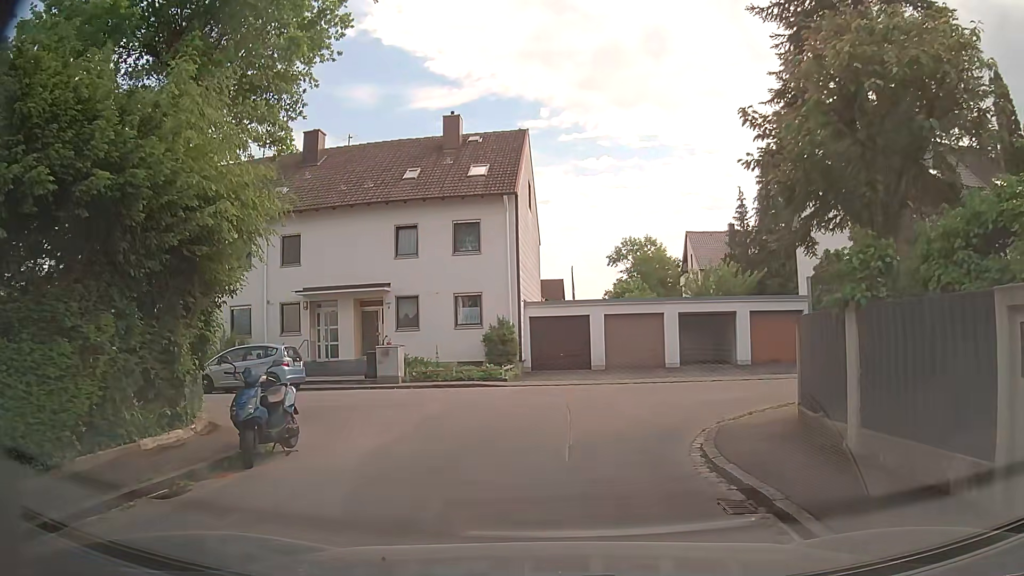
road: residential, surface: asphalt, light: Day
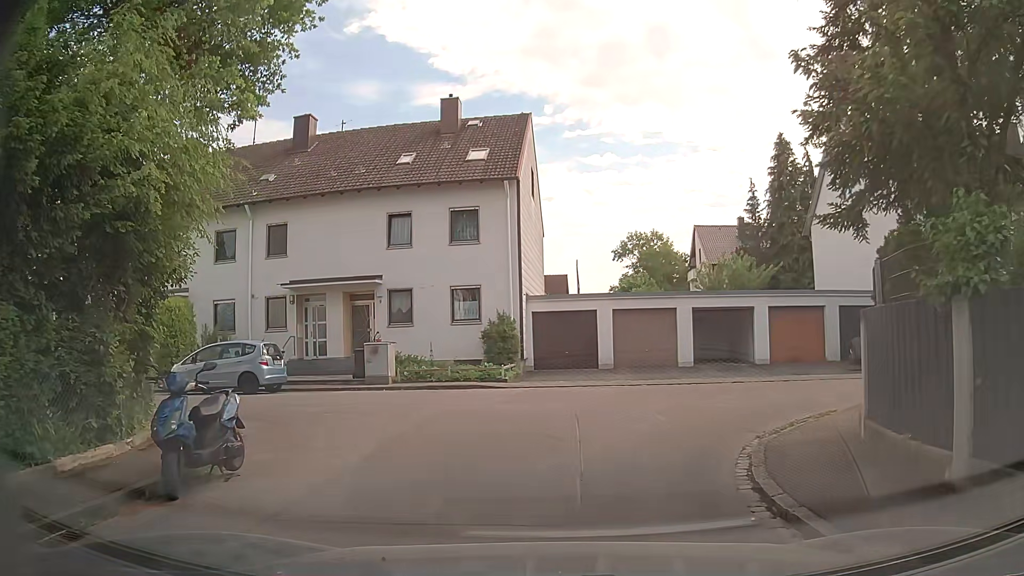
(0.0, +1.9) m; +1°
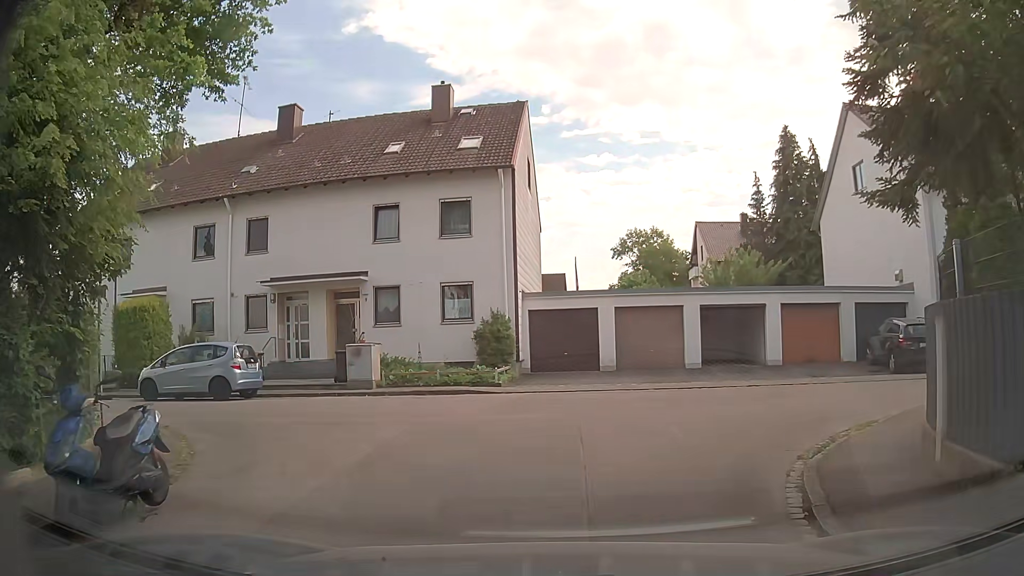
(0.0, +1.6) m; -1°
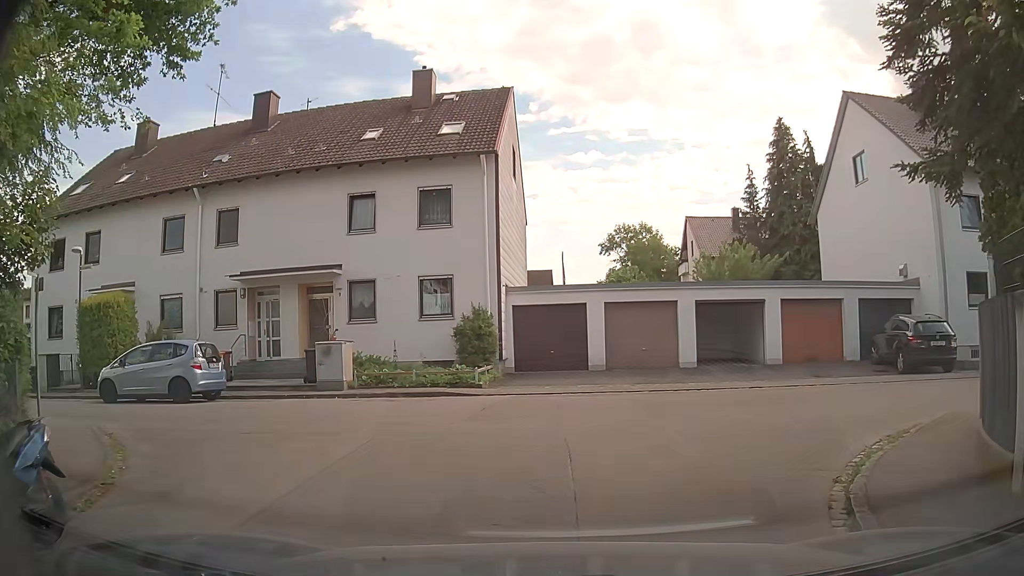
(0.0, +1.4) m; +1°
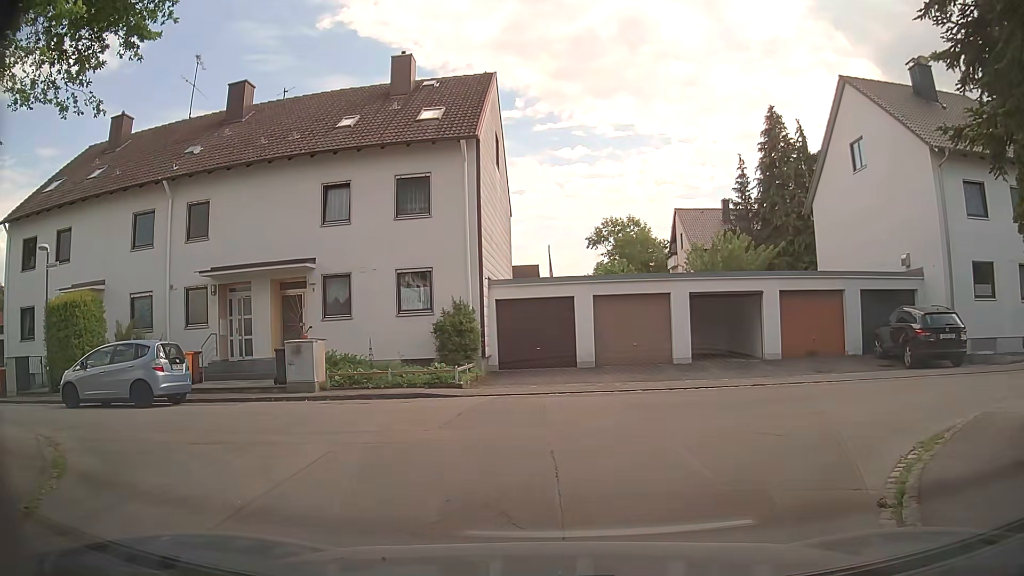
(0.0, +1.2) m; +2°
